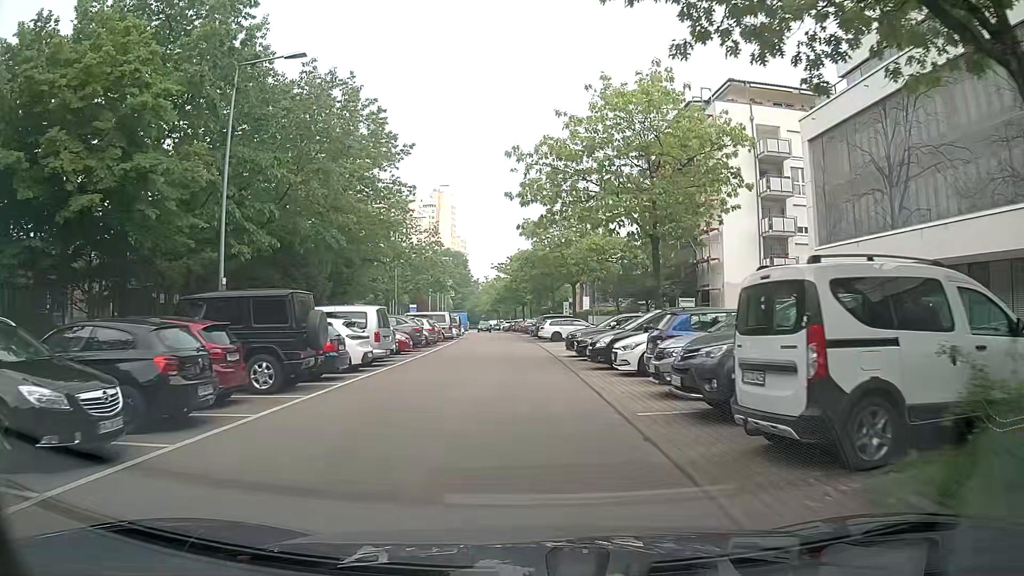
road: residential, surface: asphalt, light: Day
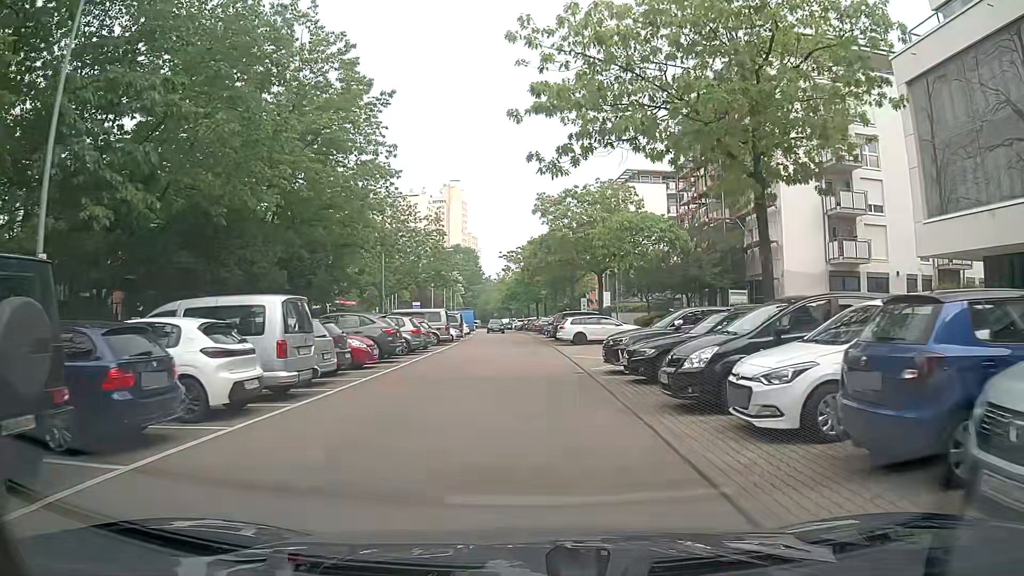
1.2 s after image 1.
(-0.1, +8.9) m; -2°
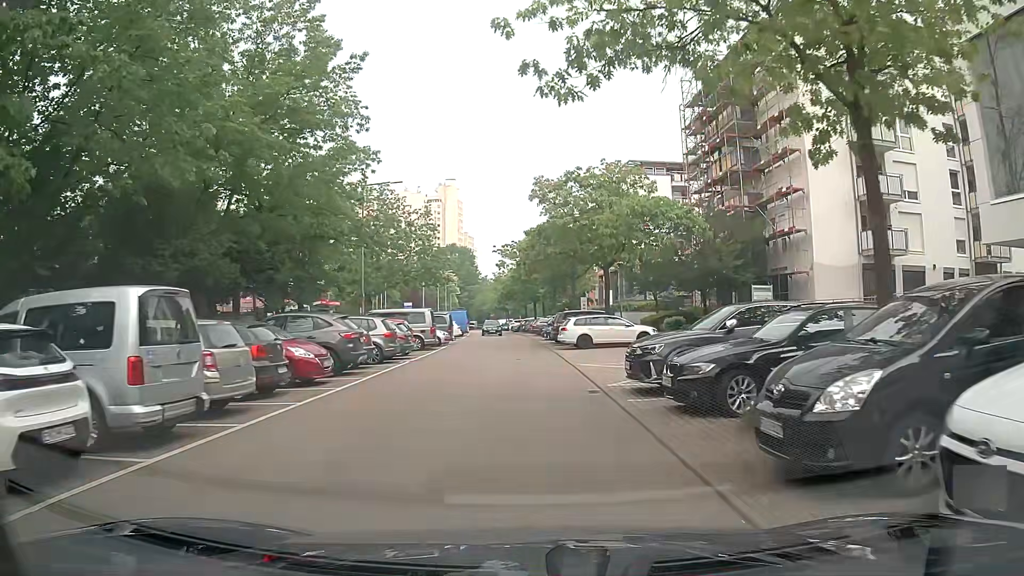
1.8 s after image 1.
(+0.1, +4.5) m; +1°
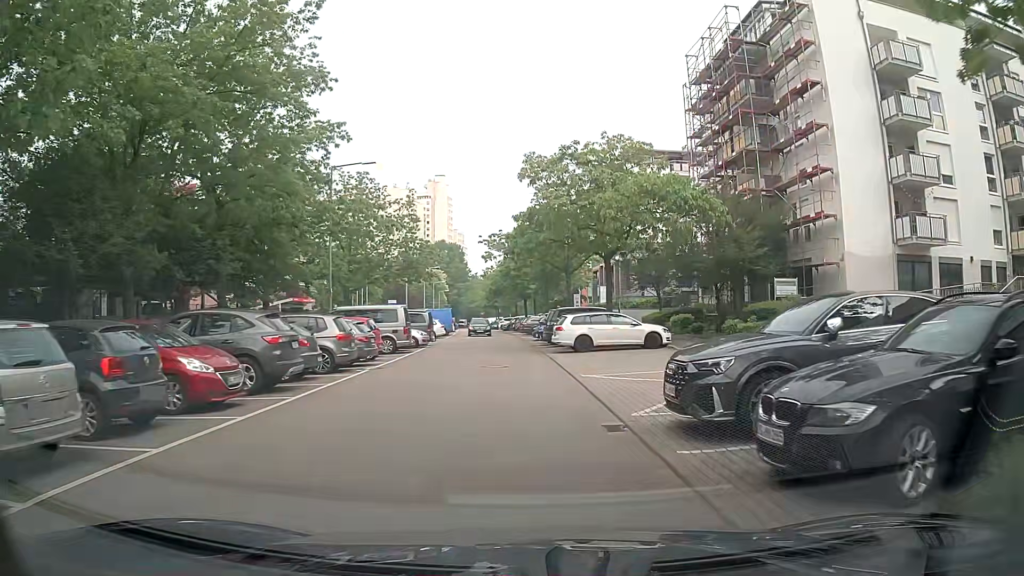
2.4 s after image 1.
(+0.1, +4.5) m; +2°
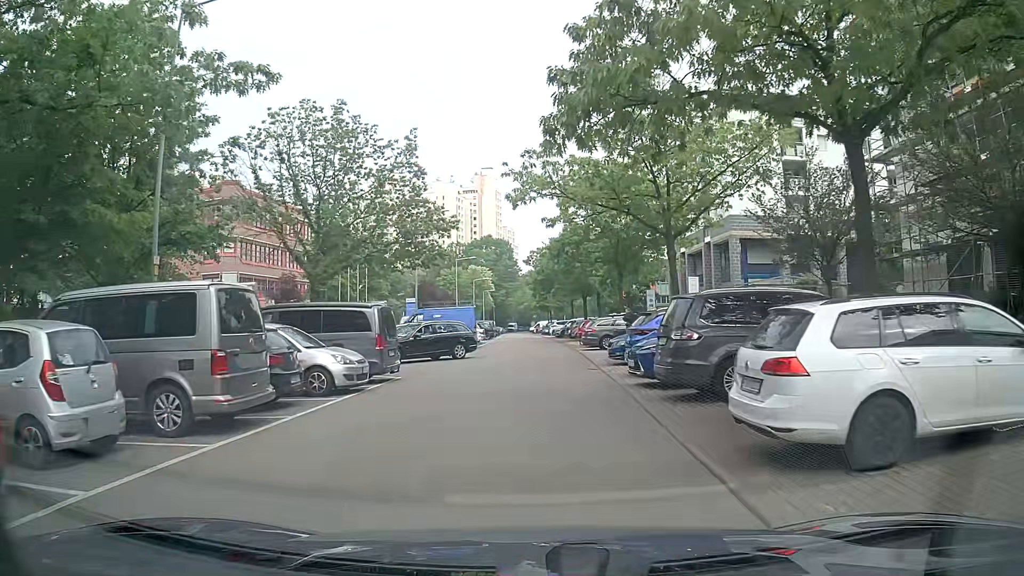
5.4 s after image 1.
(-0.6, +19.7) m; -5°
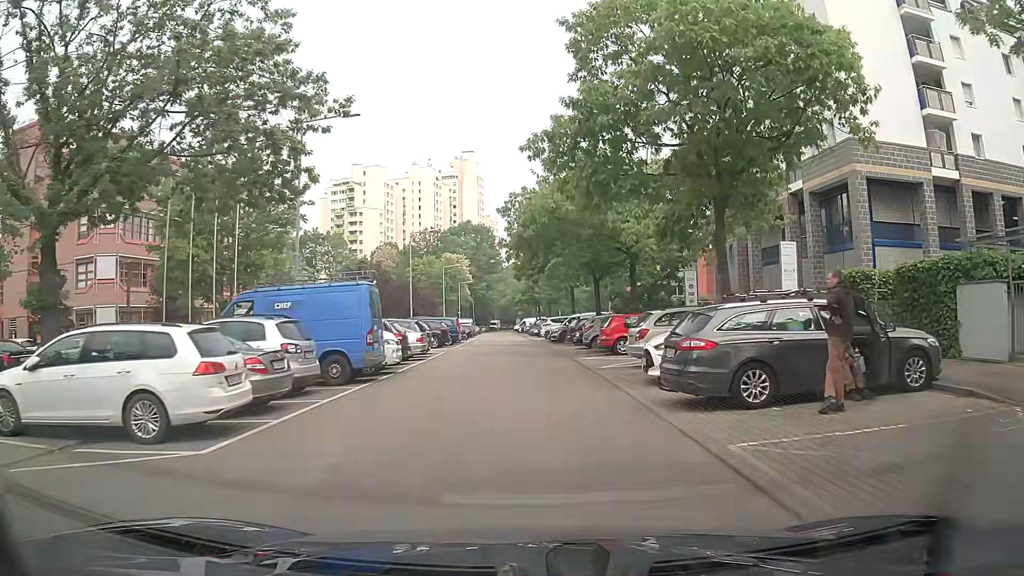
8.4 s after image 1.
(+0.1, +21.9) m; 0°
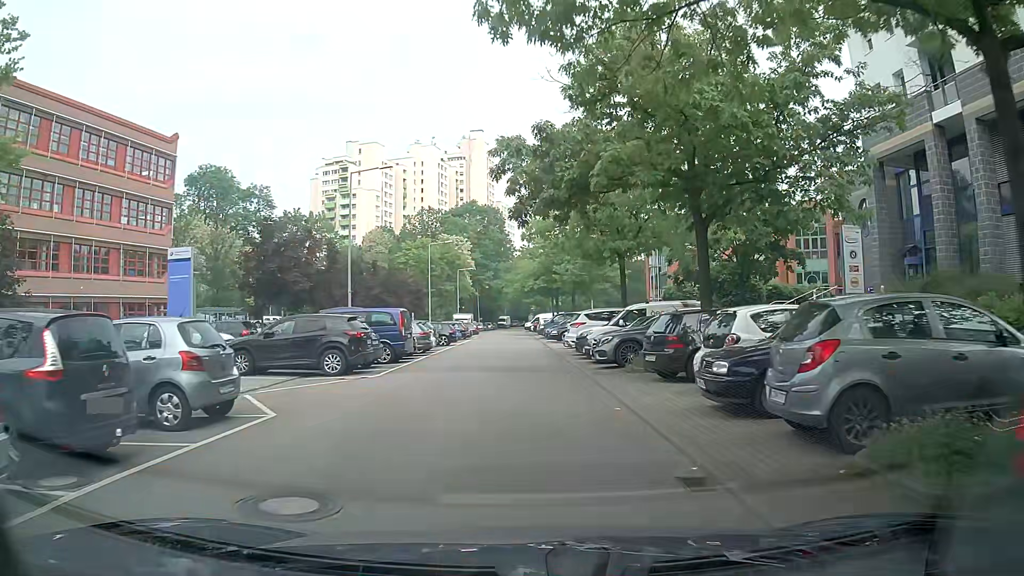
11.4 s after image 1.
(+0.1, +22.4) m; 0°
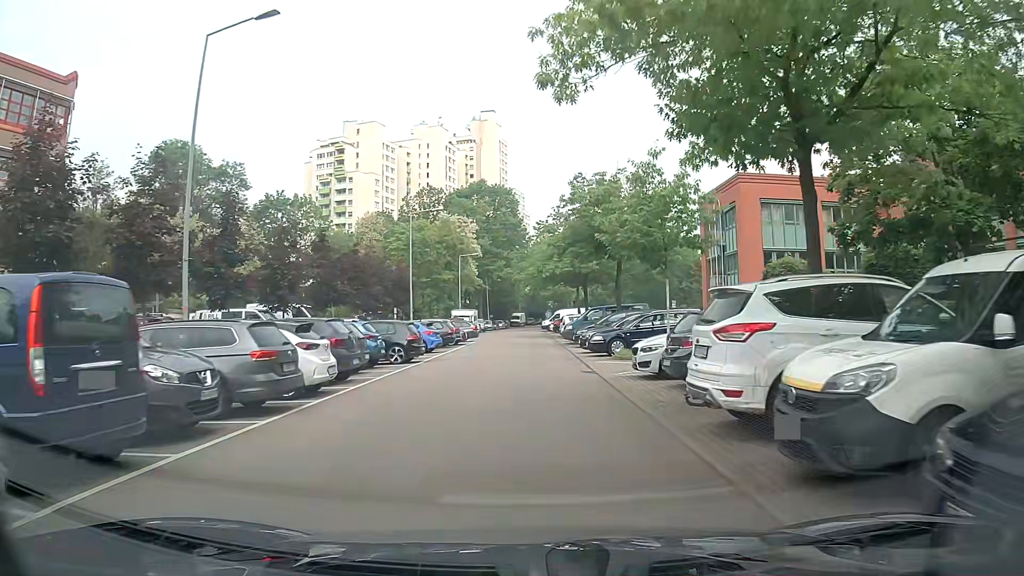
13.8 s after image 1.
(-0.4, +18.3) m; -1°
(0, +10) (0, +20) (0, +30) (-1, +40) (-1, +50) (-1, +60) (-1, +70) (-1, +80) (-1, +90) (-1, +100) m
